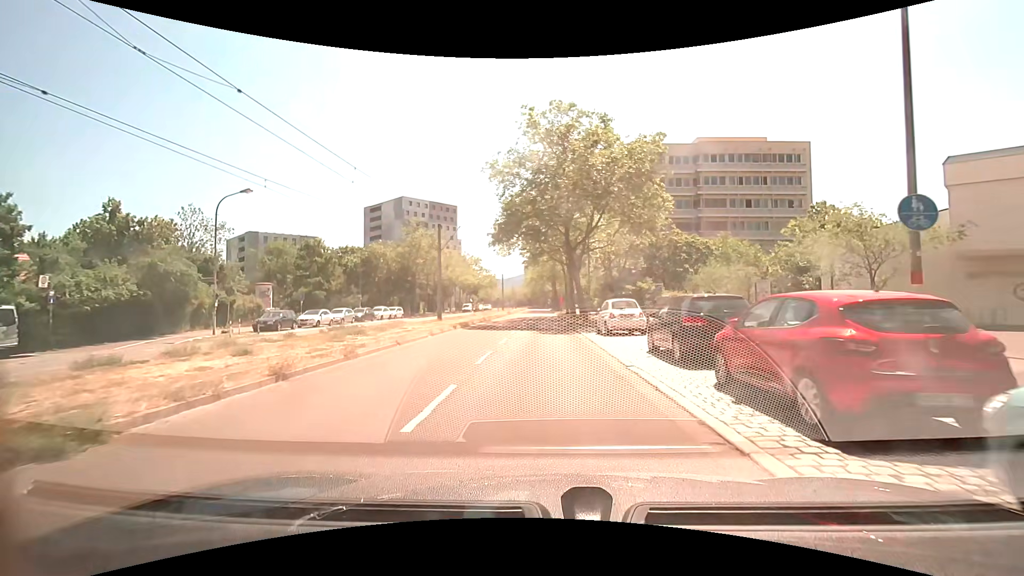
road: tertiary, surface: asphalt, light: Day
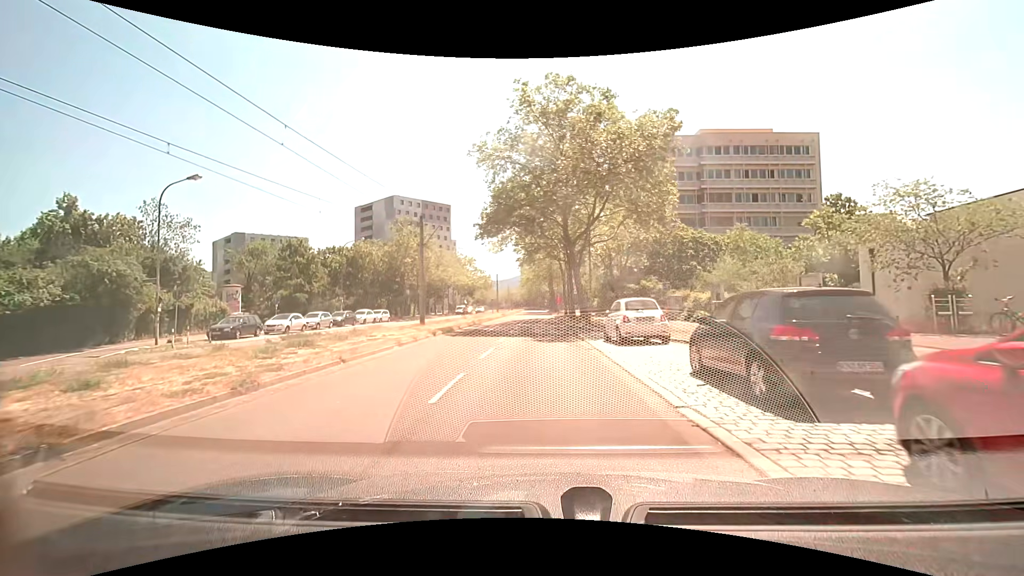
(-0.1, +4.3) m; 0°
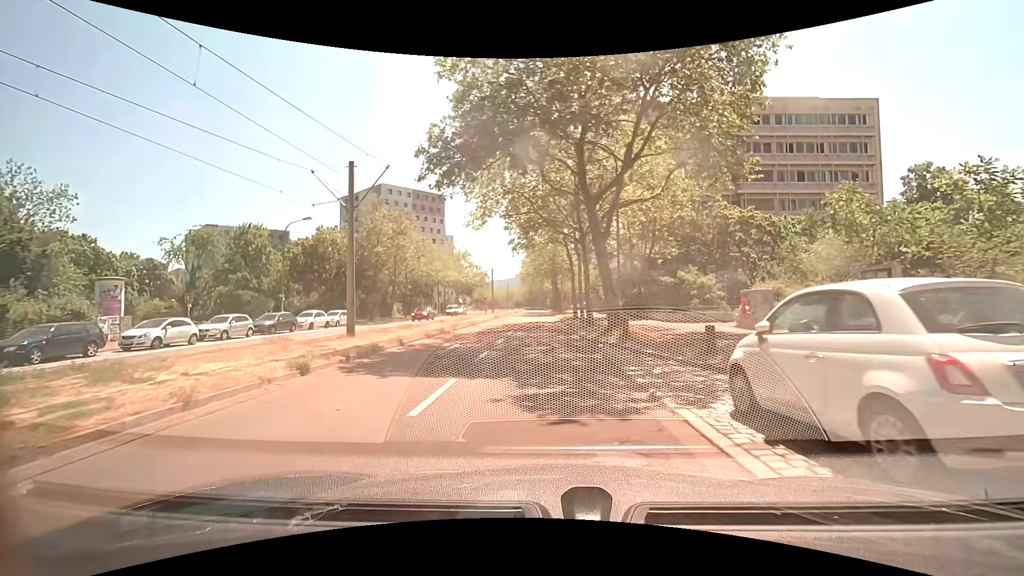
(-0.1, +12.6) m; -1°
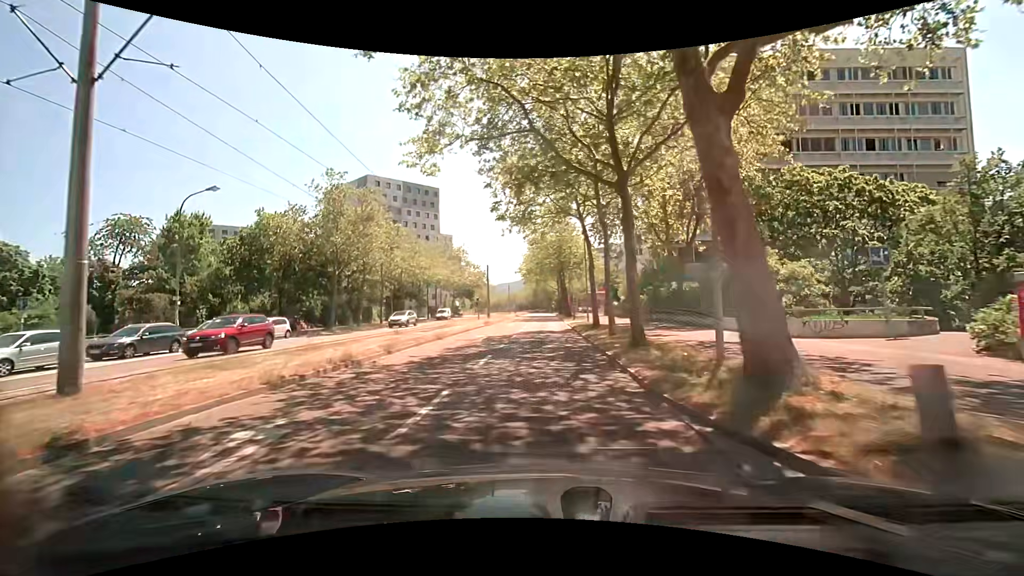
(+0.1, +12.6) m; 0°
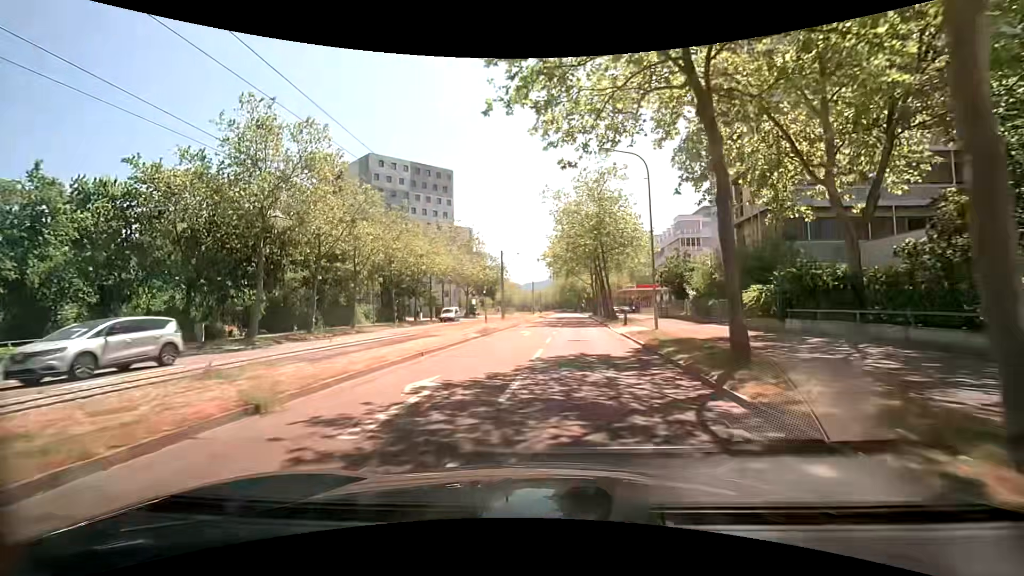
(-0.4, +16.6) m; -3°
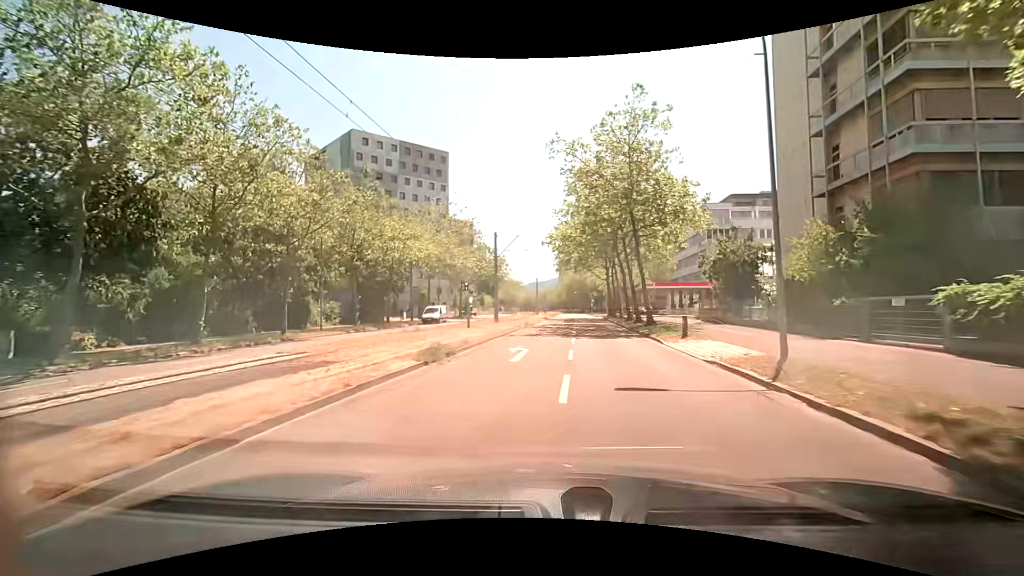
(-0.2, +12.4) m; -1°
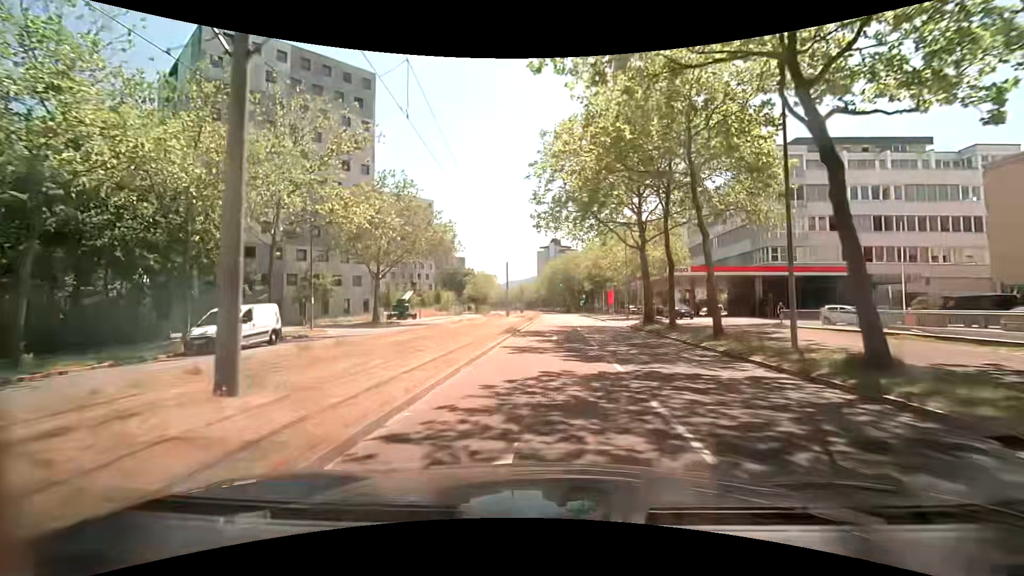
(+0.6, +32.3) m; +3°
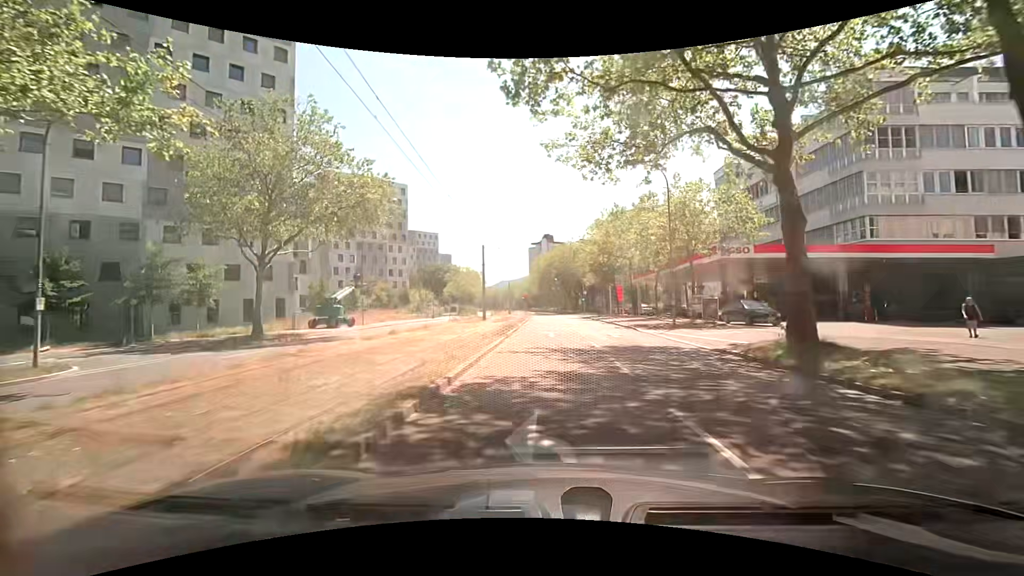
(+0.1, +18.6) m; +1°
